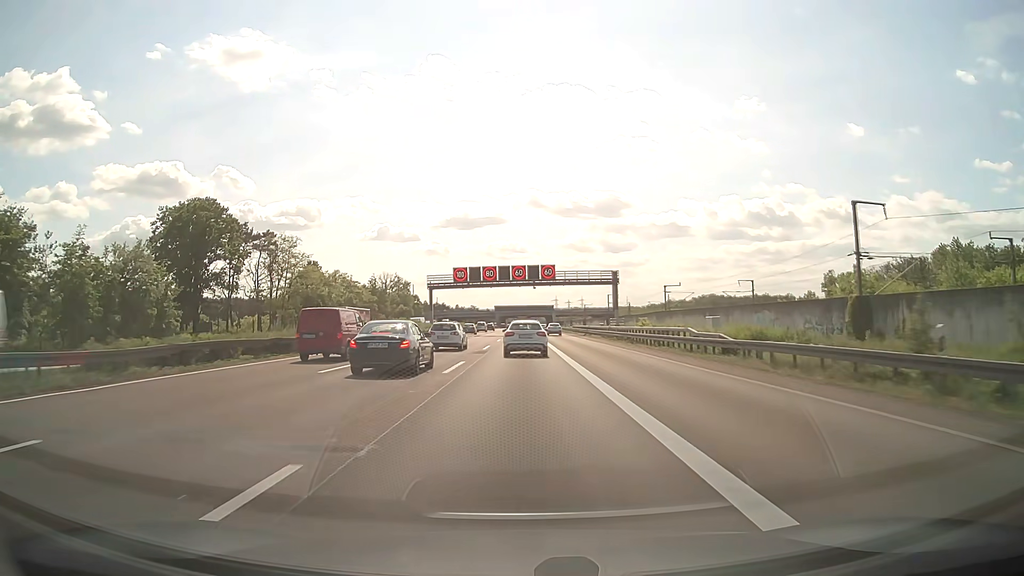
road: motorway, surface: asphalt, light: Day
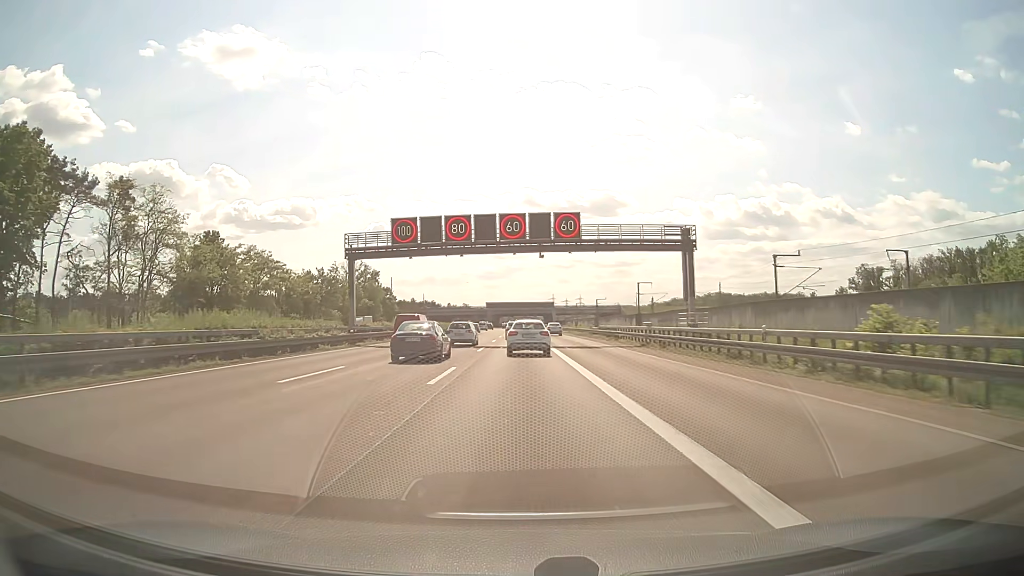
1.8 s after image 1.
(-0.1, +39.4) m; 0°
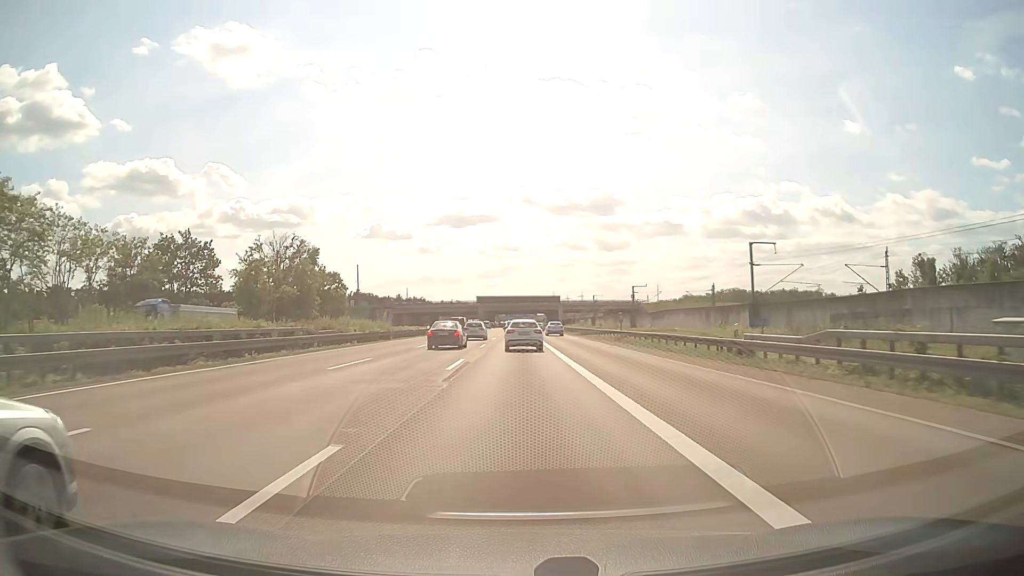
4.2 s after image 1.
(+0.1, +49.6) m; 0°
(0, +10) (0, +20) (0, +30) (0, +40) (0, +50) (0, +60) (0, +70) (0, +80) (0, +90) (-1, +100) m
